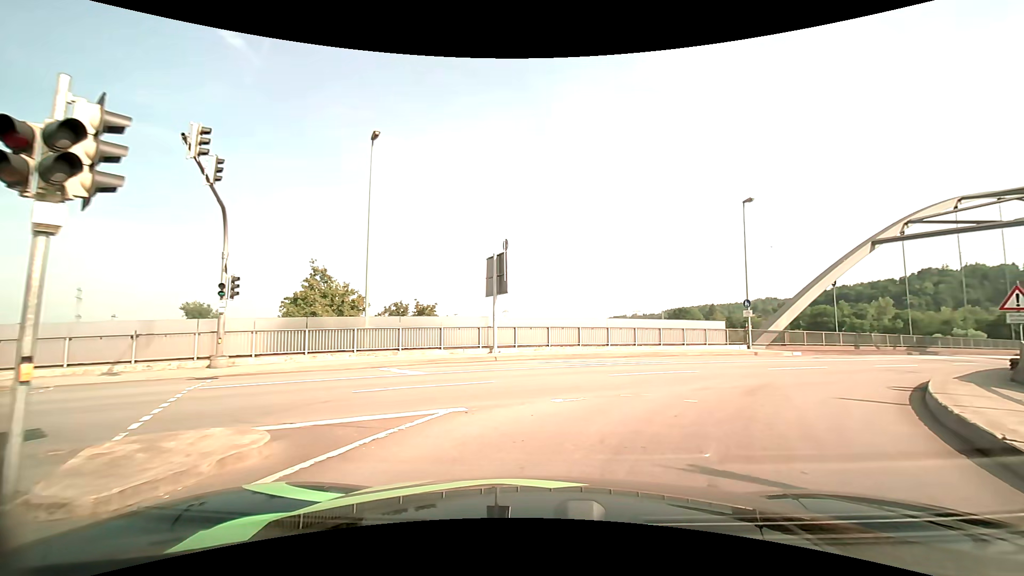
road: primary_link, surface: asphalt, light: Day
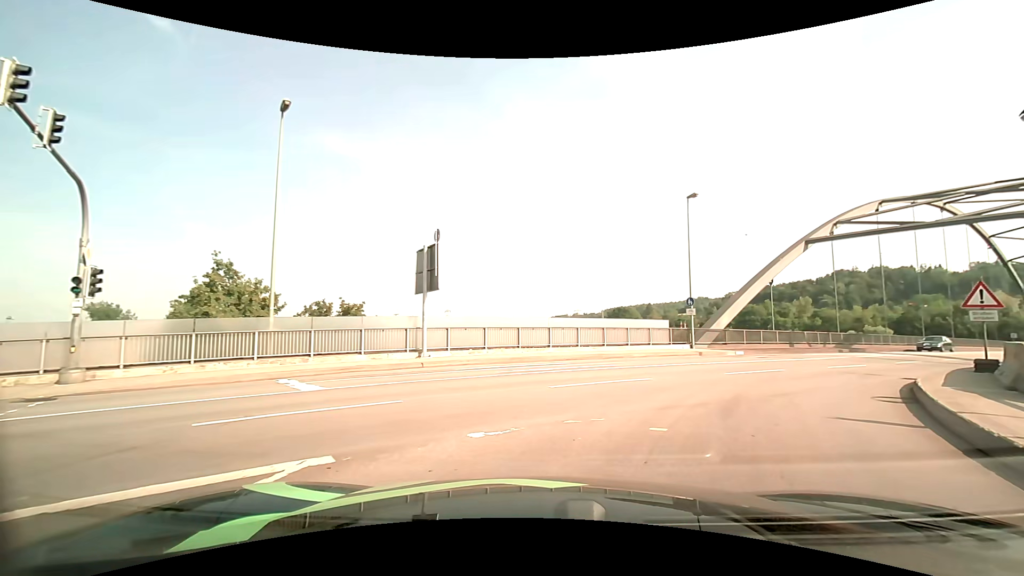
(+0.2, +2.5) m; +7°
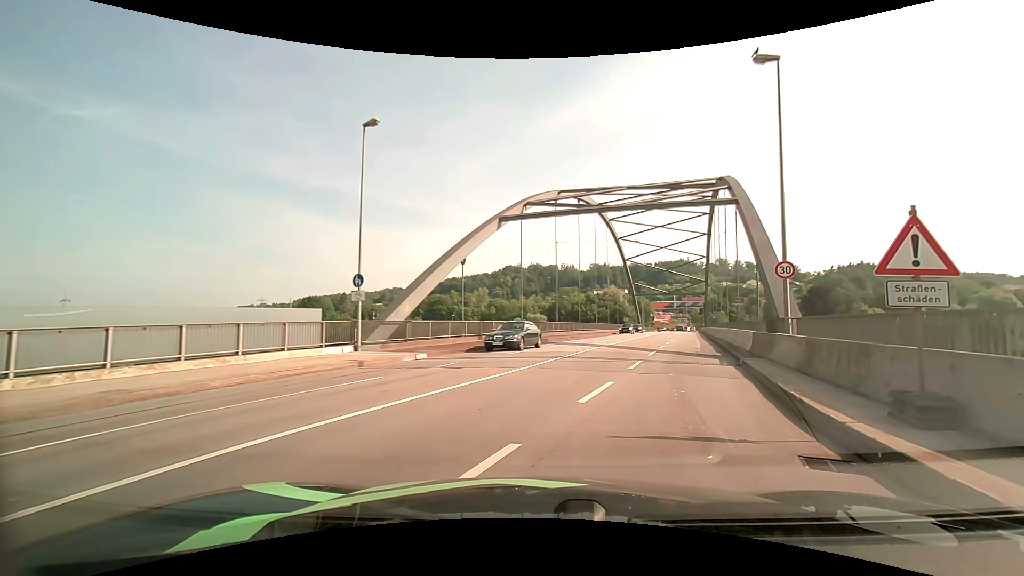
(+3.6, +11.7) m; +34°
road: primary
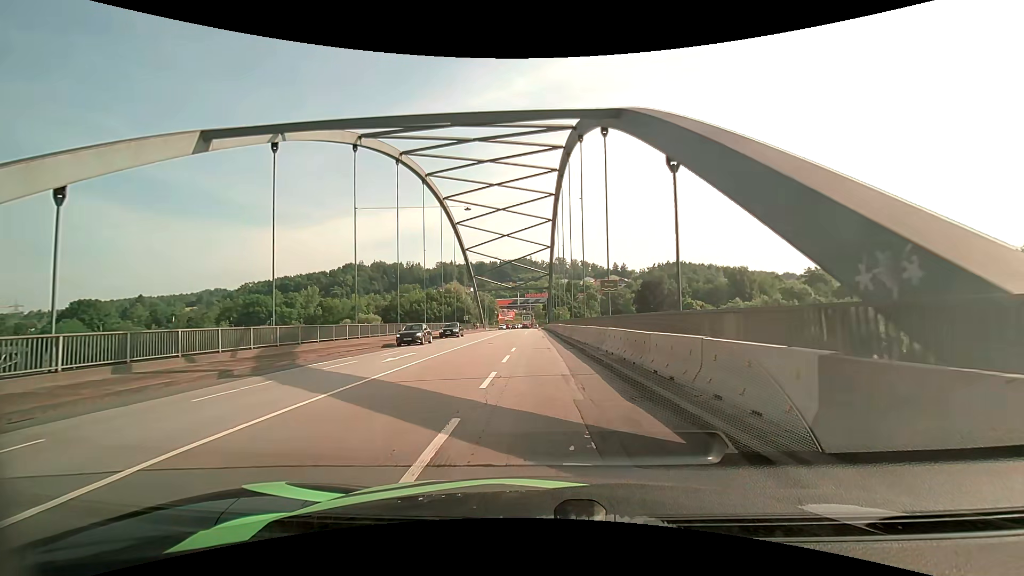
(+3.7, +16.2) m; +18°
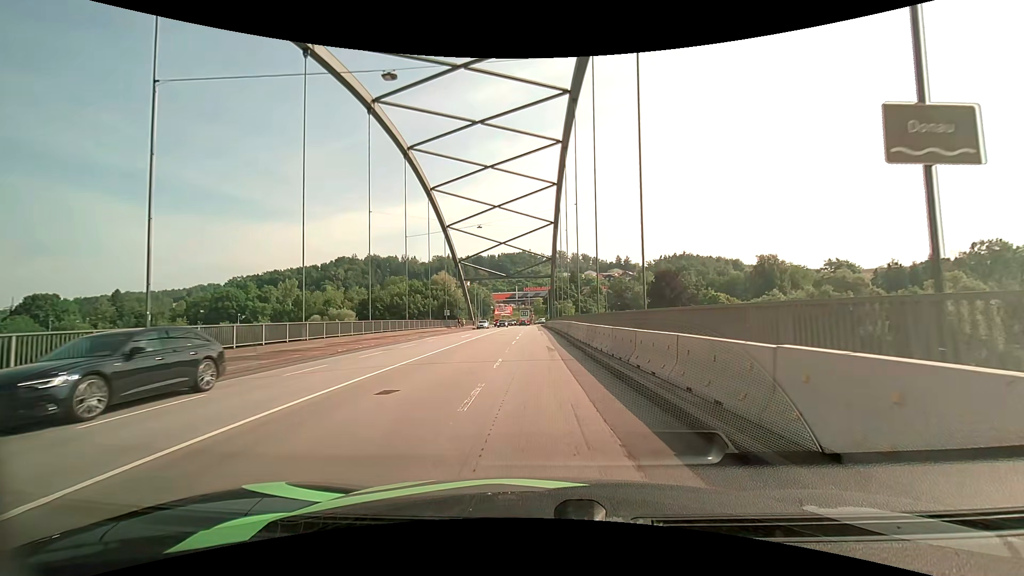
(-0.3, +20.7) m; 0°
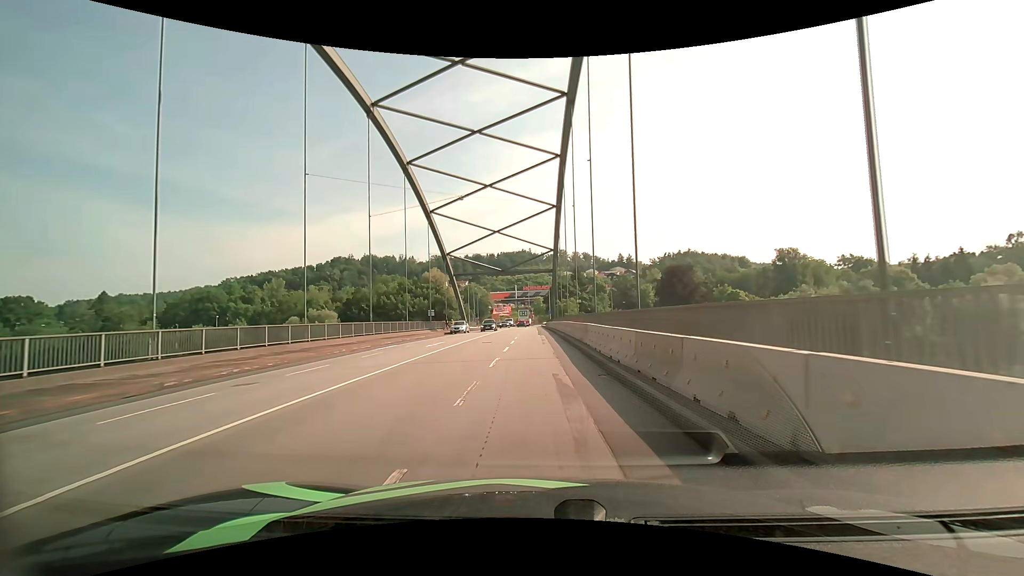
(0.0, +11.7) m; 0°
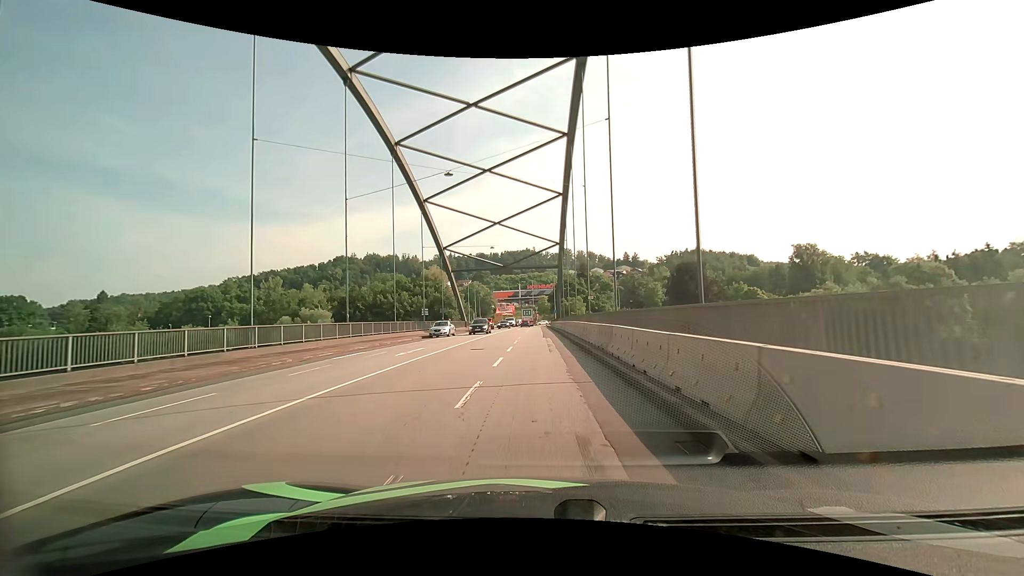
(-0.1, +6.2) m; -1°
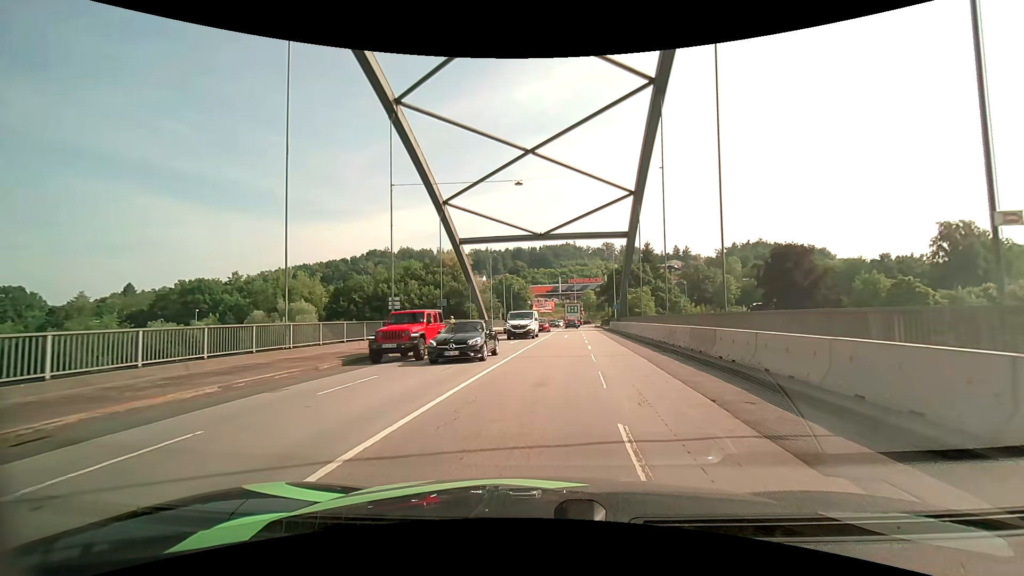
(-1.6, +27.8) m; -4°
(0, +10) (+1, +20) (+1, +30) (+2, +40) (+3, +50) (+4, +60) (+4, +70) (+5, +80) (+6, +90) (+7, +100) m
